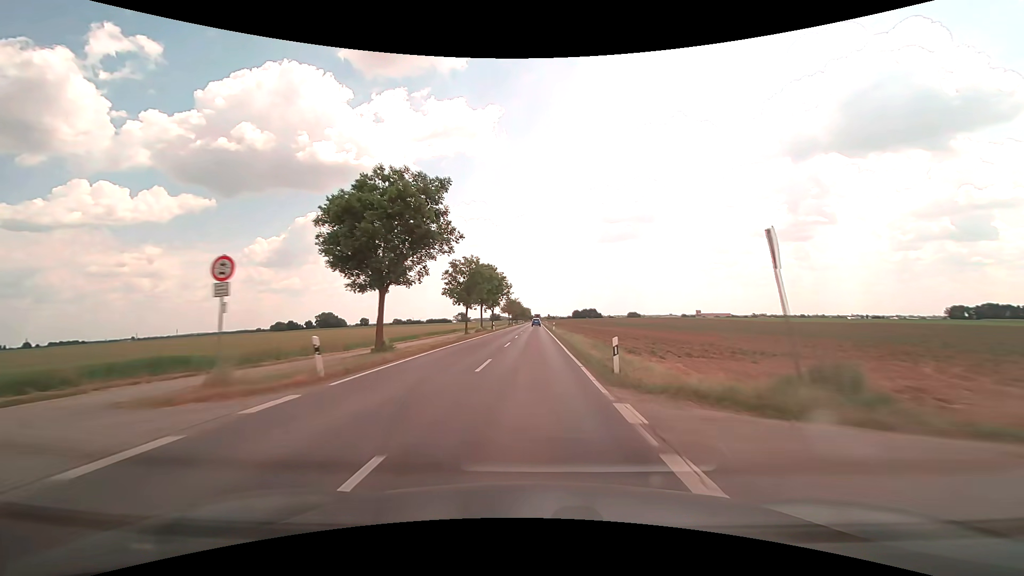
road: secondary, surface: asphalt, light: Day
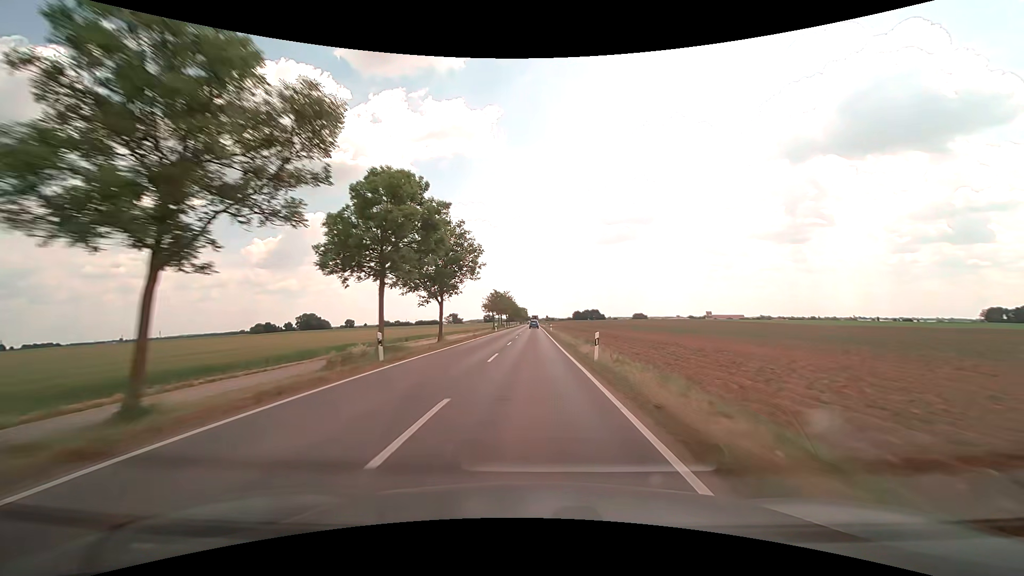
(+0.1, +44.1) m; 0°
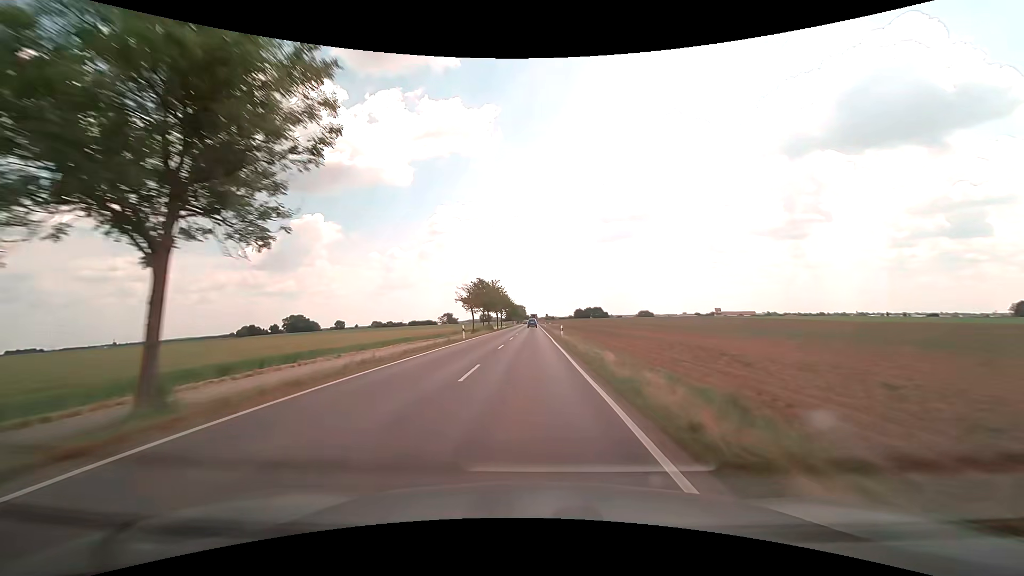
(+0.1, +29.5) m; 0°
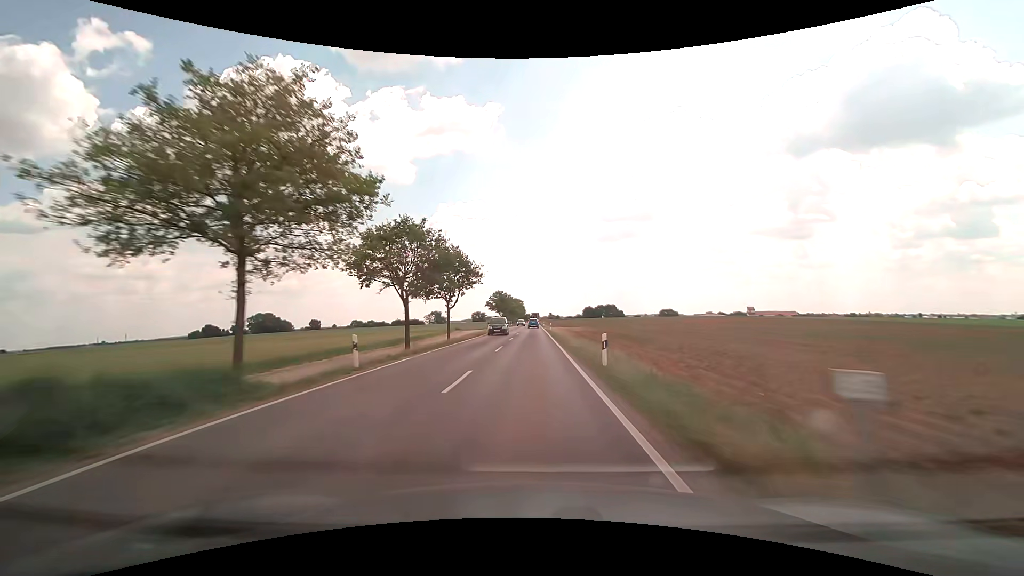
(-0.1, +72.9) m; 0°
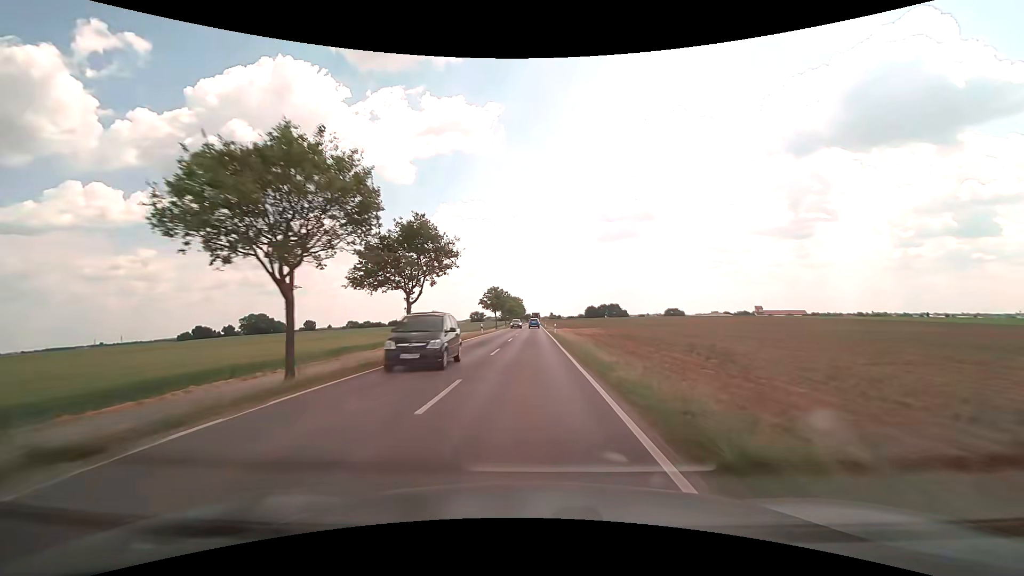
(0.0, +14.0) m; 0°
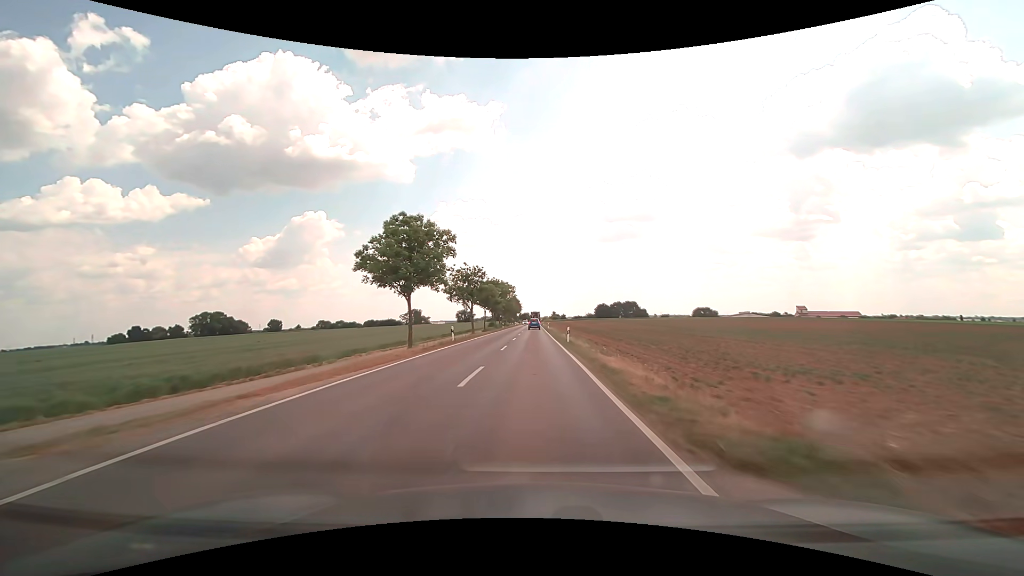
(0.0, +68.1) m; 0°
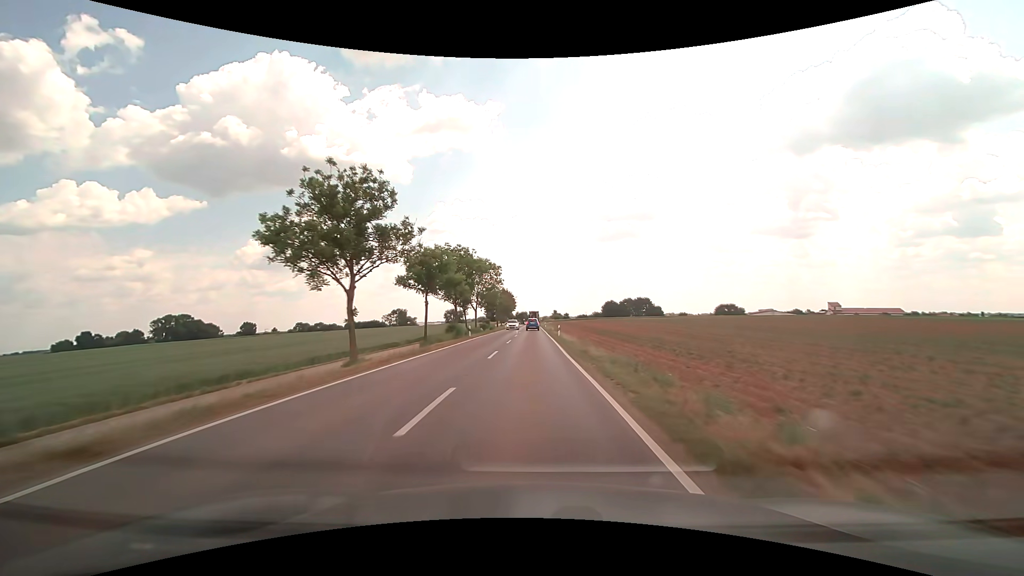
(+0.1, +40.1) m; 0°
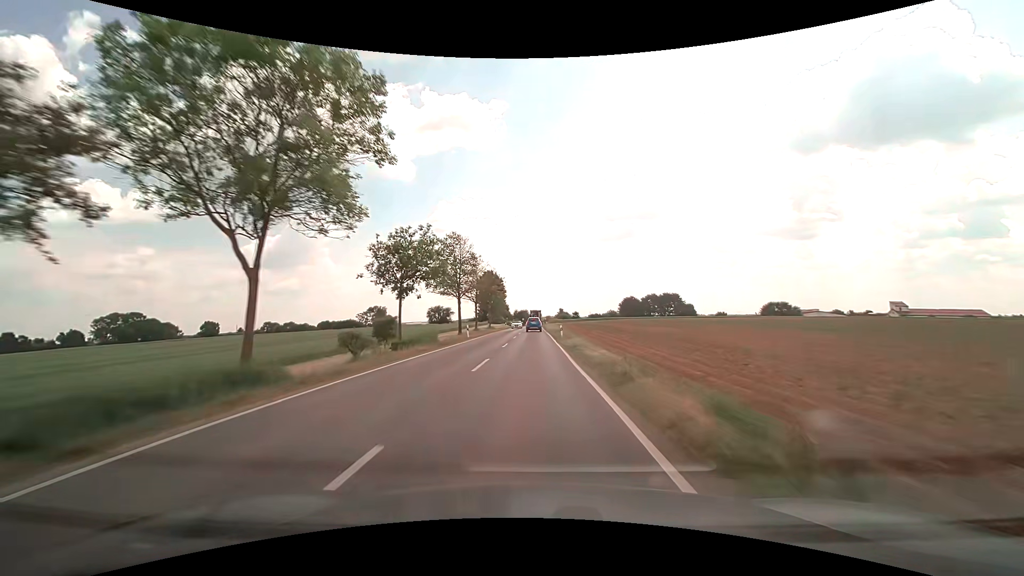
(0.0, +52.0) m; 0°
